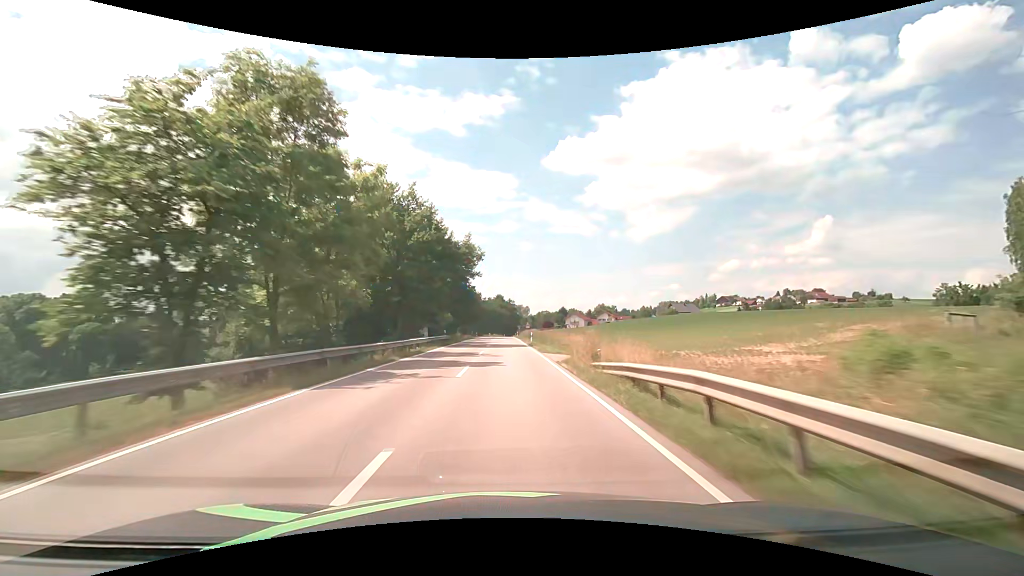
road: secondary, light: Day
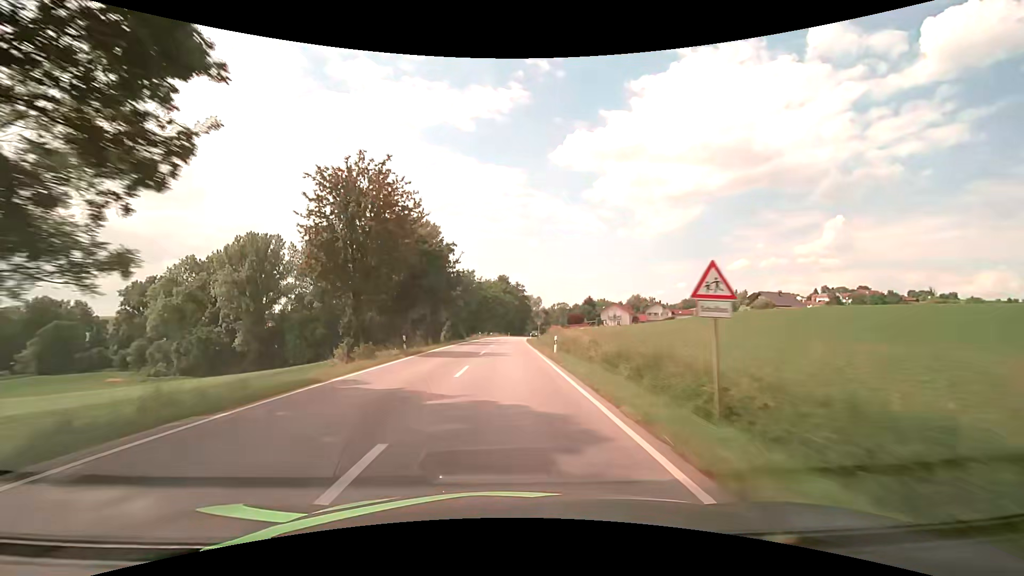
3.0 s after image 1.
(-0.5, +71.4) m; -1°
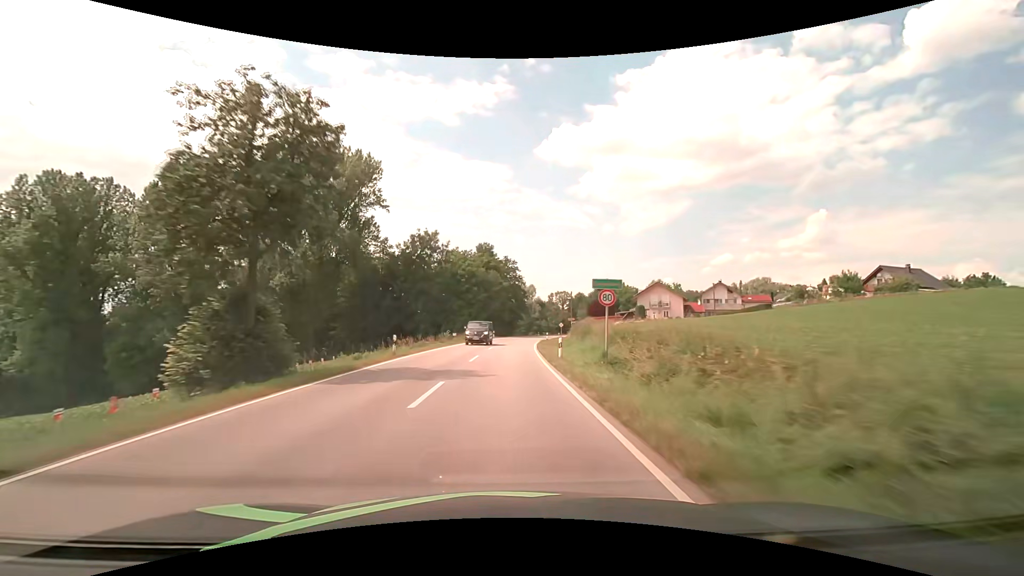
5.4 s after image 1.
(+0.5, +53.0) m; +1°
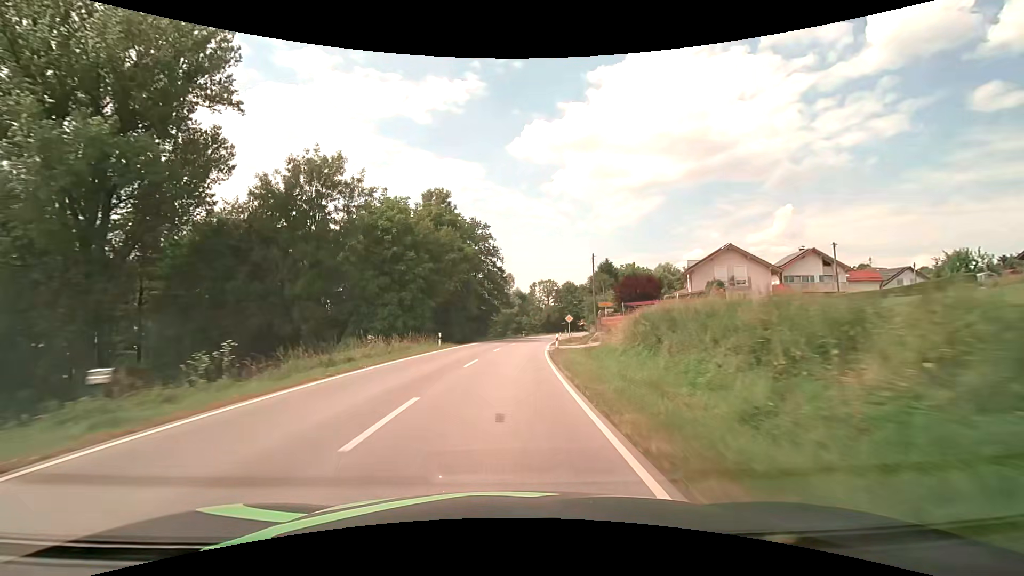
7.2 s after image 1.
(+0.8, +38.7) m; +3°
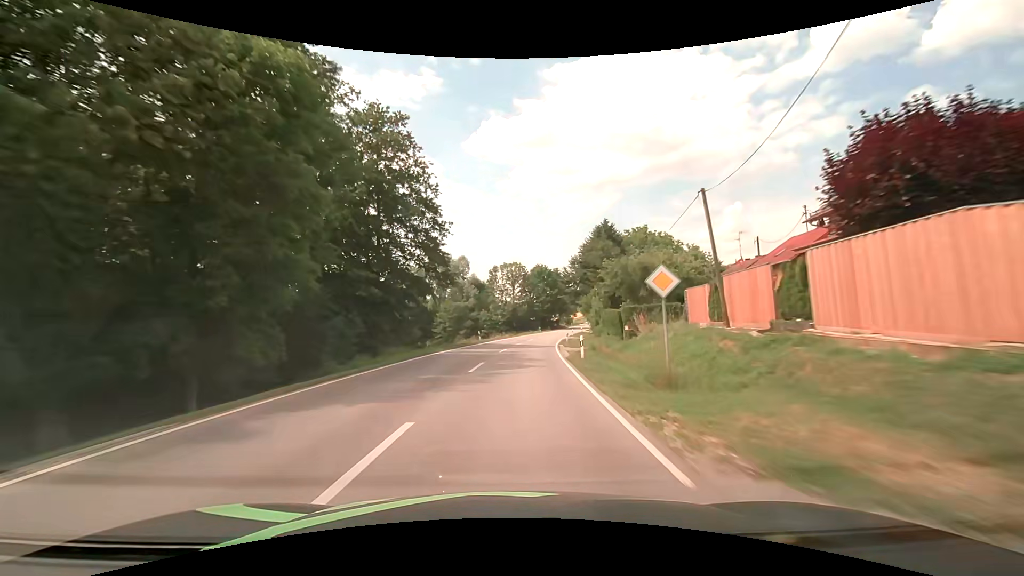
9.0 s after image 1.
(+1.4, +38.2) m; +5°
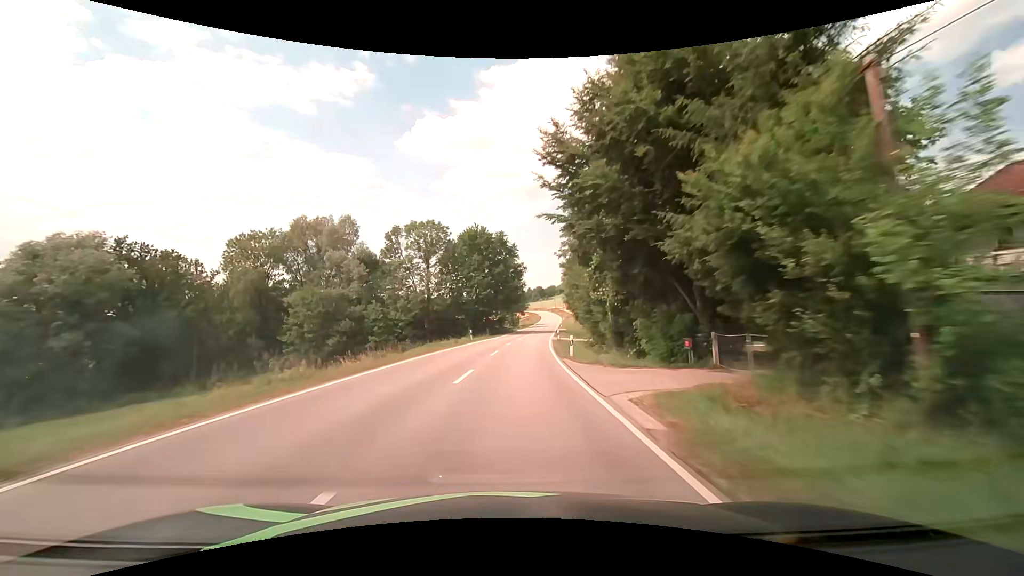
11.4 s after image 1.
(+3.4, +50.5) m; +7°
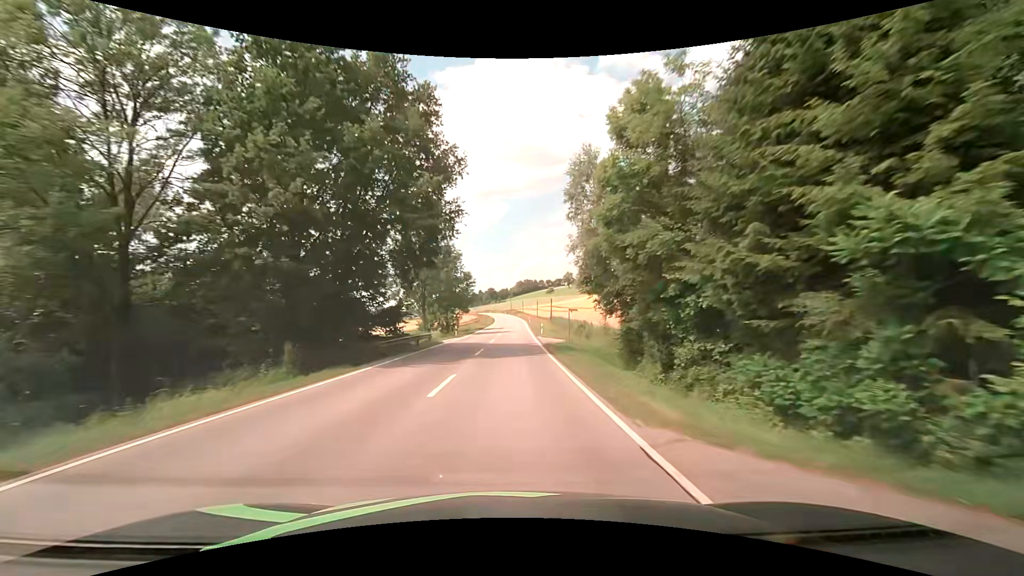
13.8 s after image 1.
(+2.6, +50.2) m; +6°
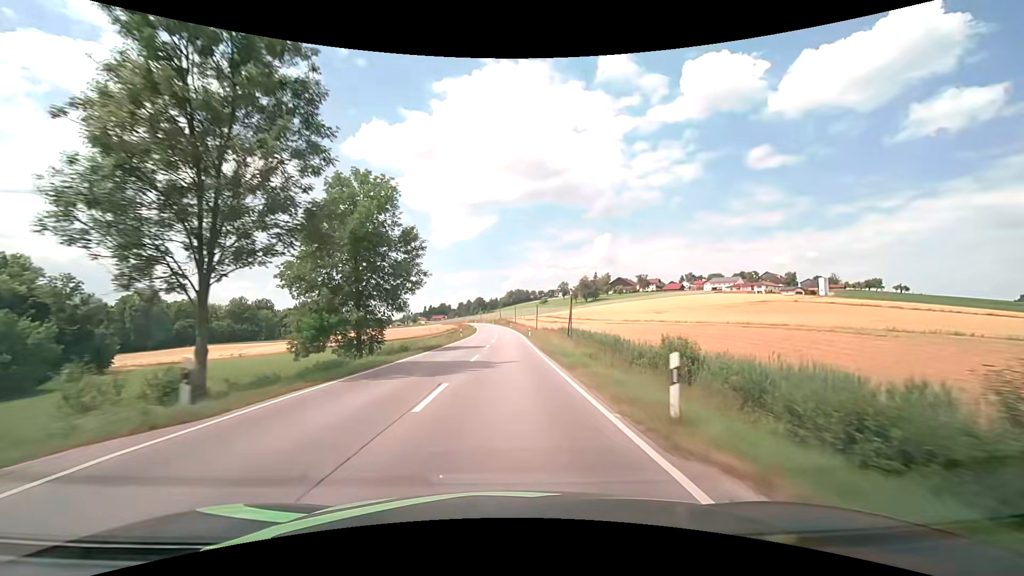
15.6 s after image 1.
(+0.4, +37.4) m; +1°
(0, +10) (0, +20) (0, +30) (0, +40) (0, +50) (0, +60) (0, +70) (0, +80) (0, +90) (-1, +100) m
